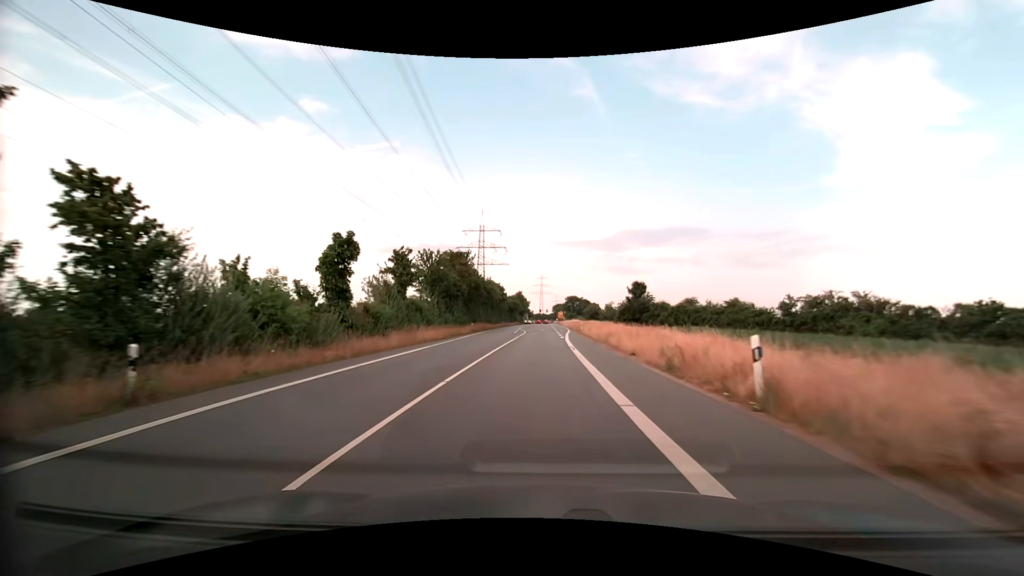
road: secondary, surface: asphalt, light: Day
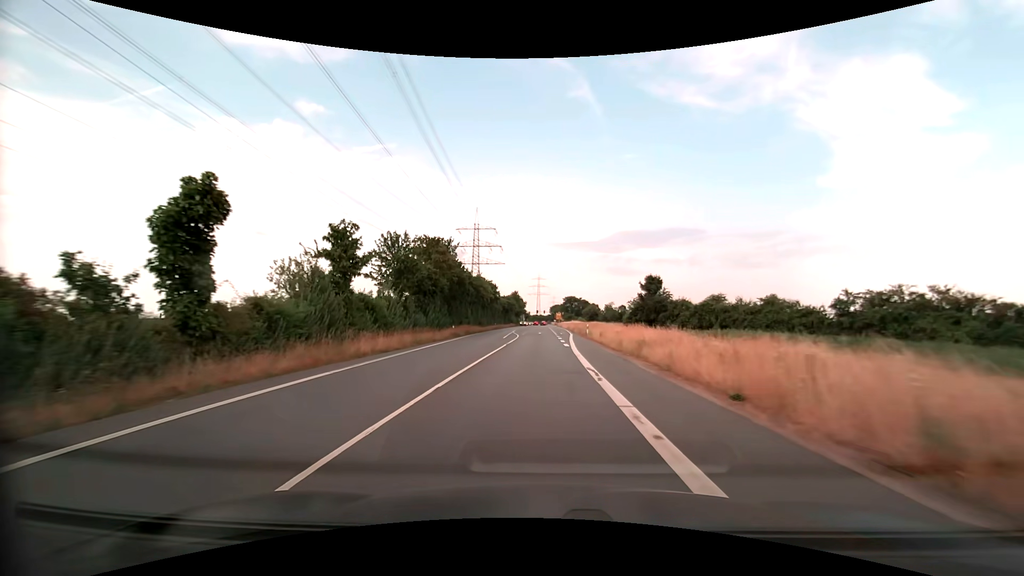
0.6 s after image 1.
(0.0, +11.1) m; 0°
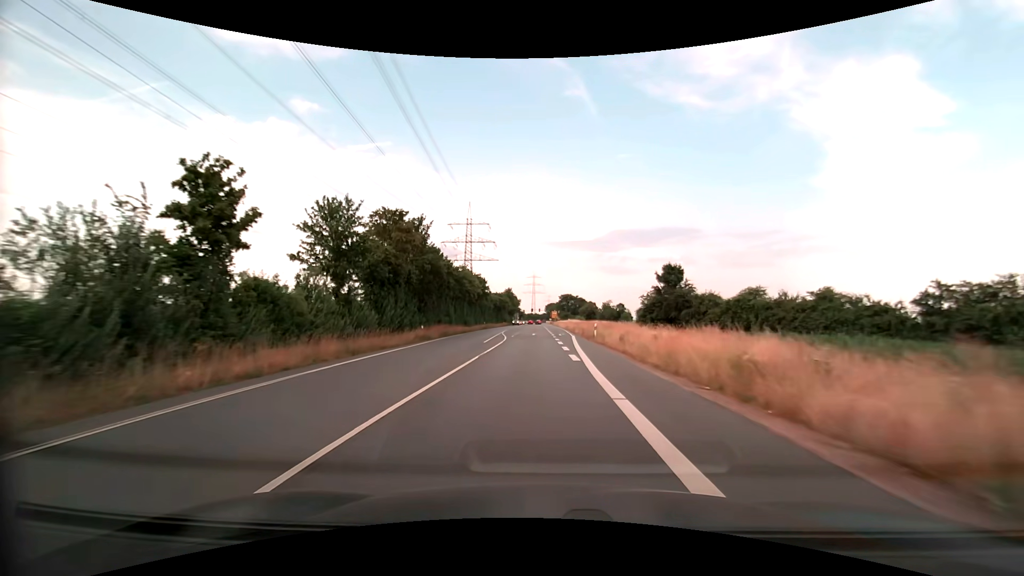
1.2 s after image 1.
(+0.1, +11.0) m; +1°
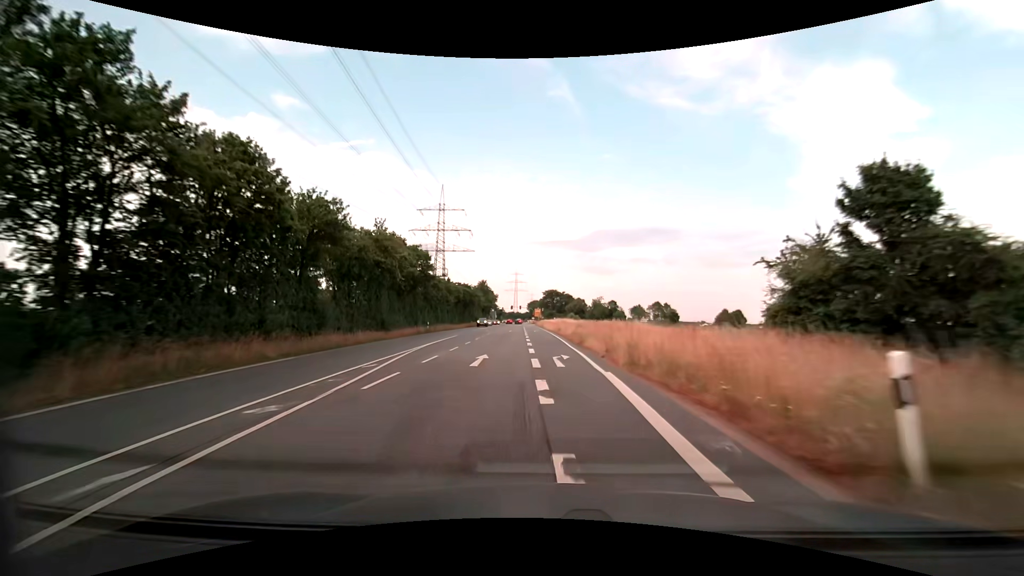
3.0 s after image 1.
(+0.6, +32.5) m; +2°
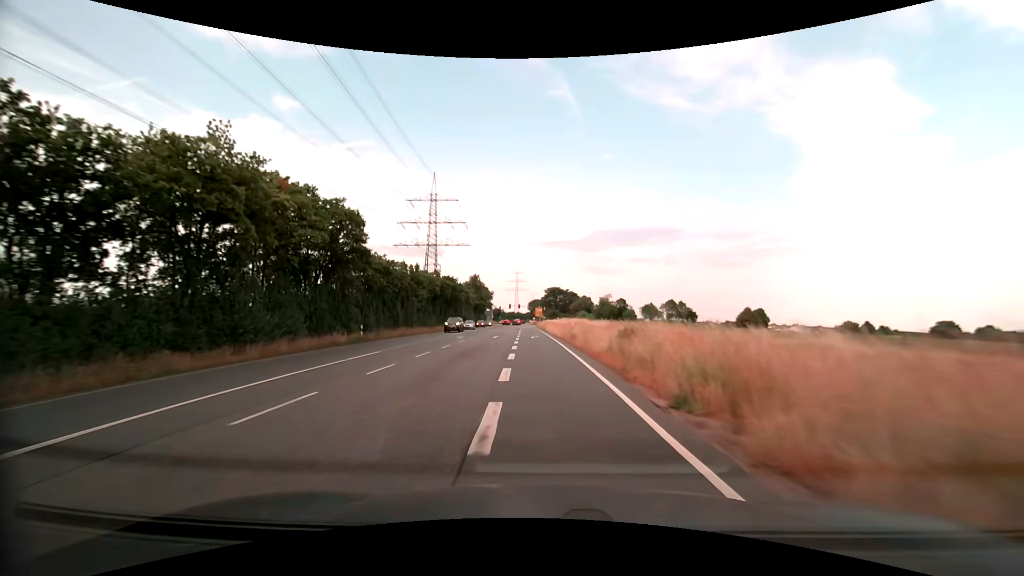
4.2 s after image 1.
(0.0, +21.1) m; 0°
(0, +10) (0, +20) (0, +30) (-1, +40) (-1, +50) (-1, +60) (-2, +70) (-2, +80) (-2, +90) (-3, +100) m
